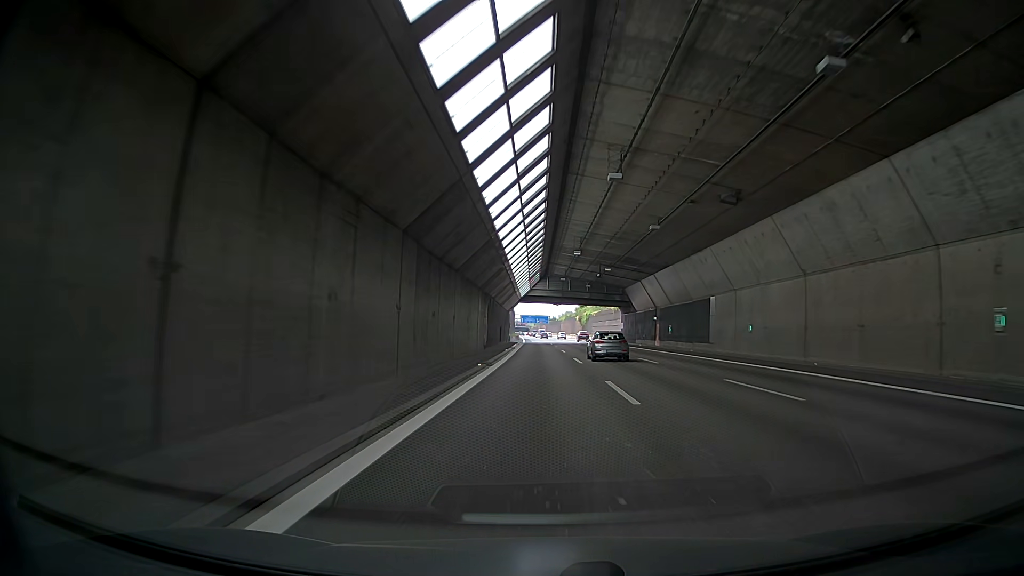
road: motorway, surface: asphalt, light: Day
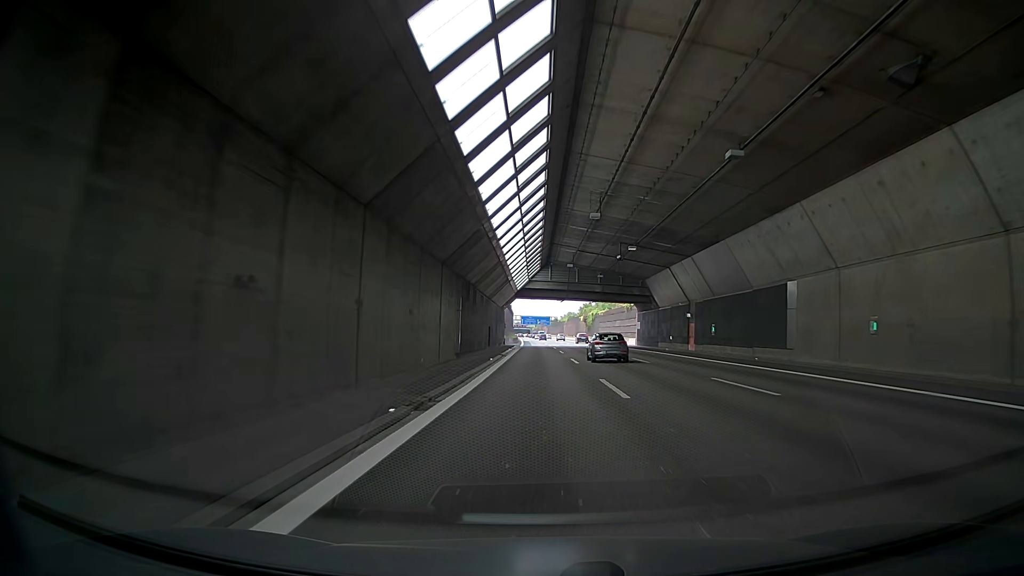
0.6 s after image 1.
(-0.2, +16.0) m; 0°
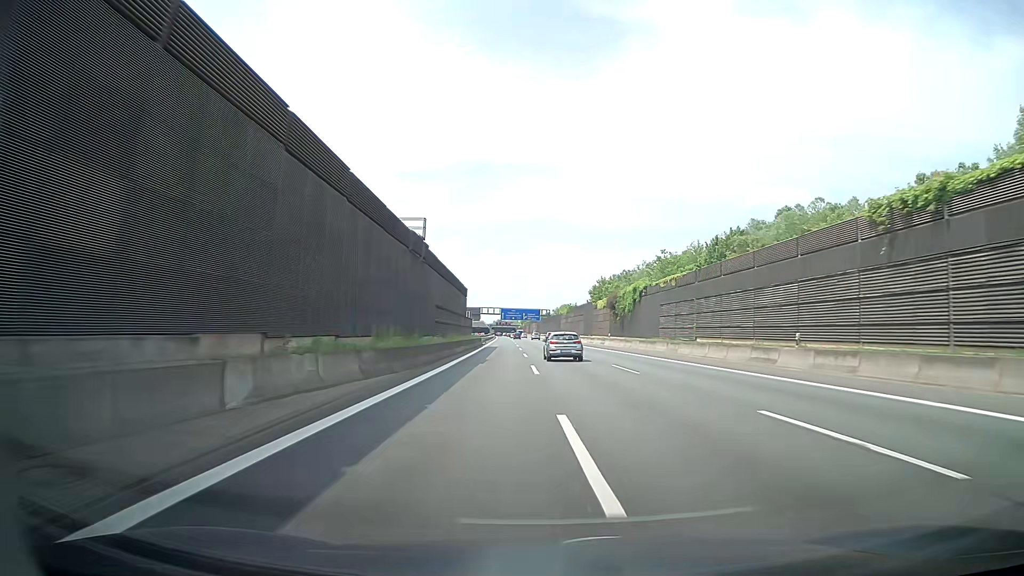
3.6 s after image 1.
(-0.3, +79.9) m; -1°
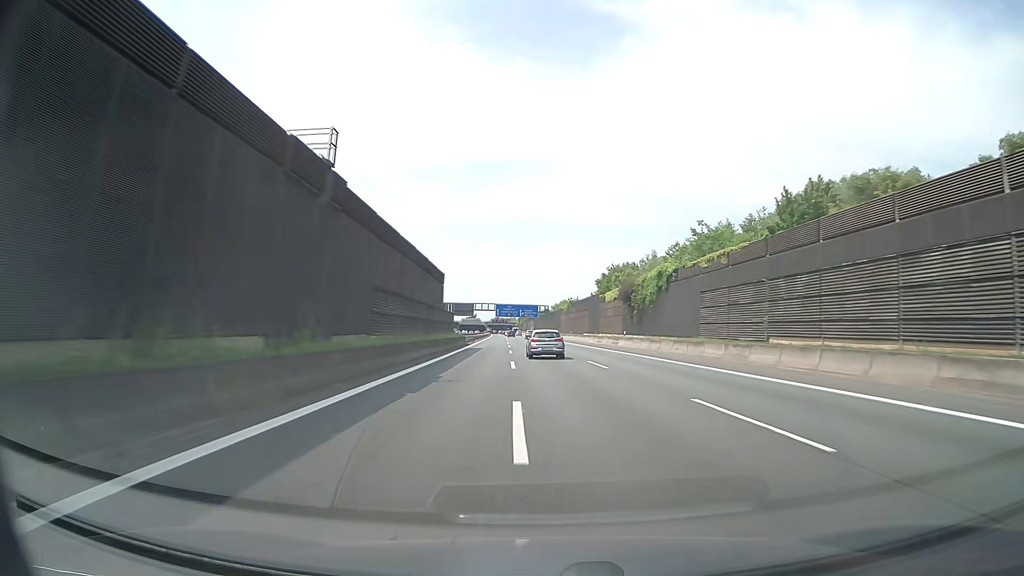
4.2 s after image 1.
(+0.2, +16.0) m; +1°
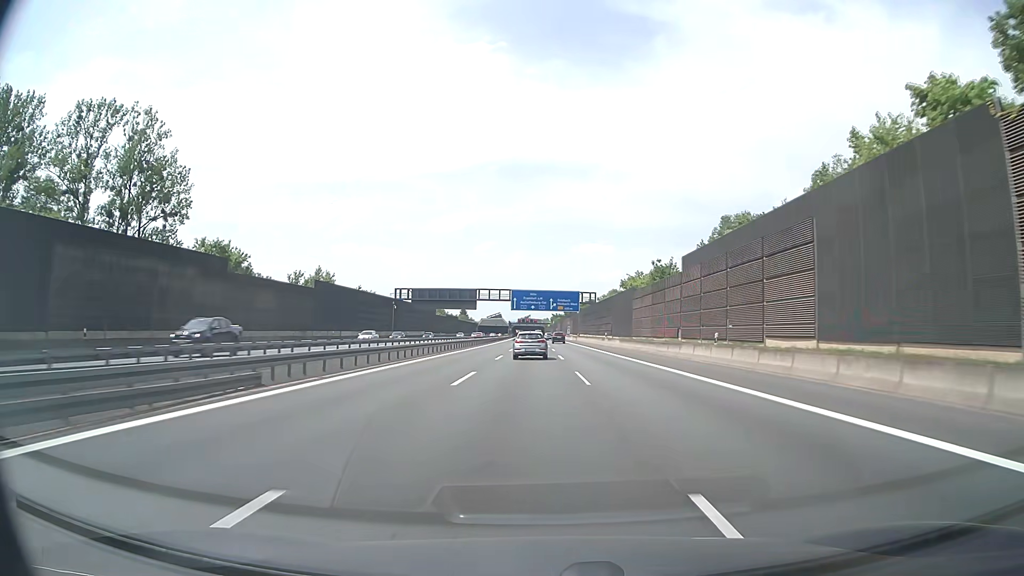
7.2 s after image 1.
(-1.8, +79.3) m; -3°
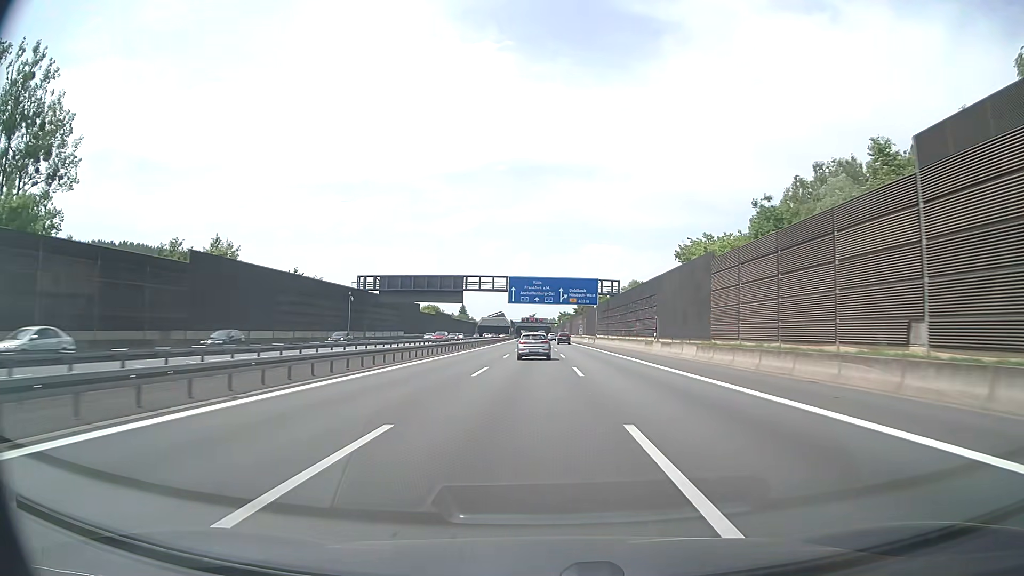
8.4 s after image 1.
(-0.2, +31.6) m; -1°
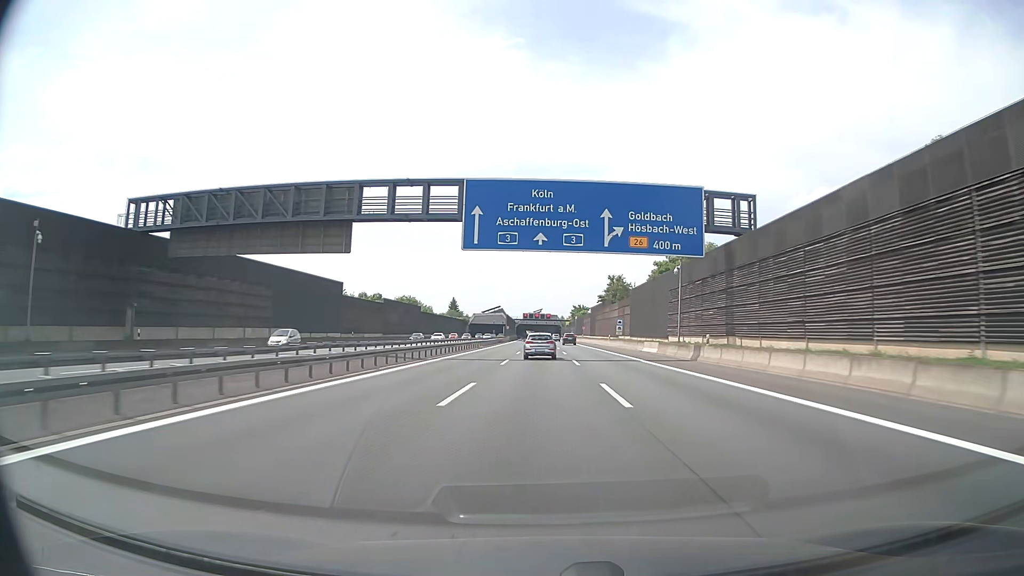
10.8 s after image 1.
(-0.4, +63.2) m; -1°
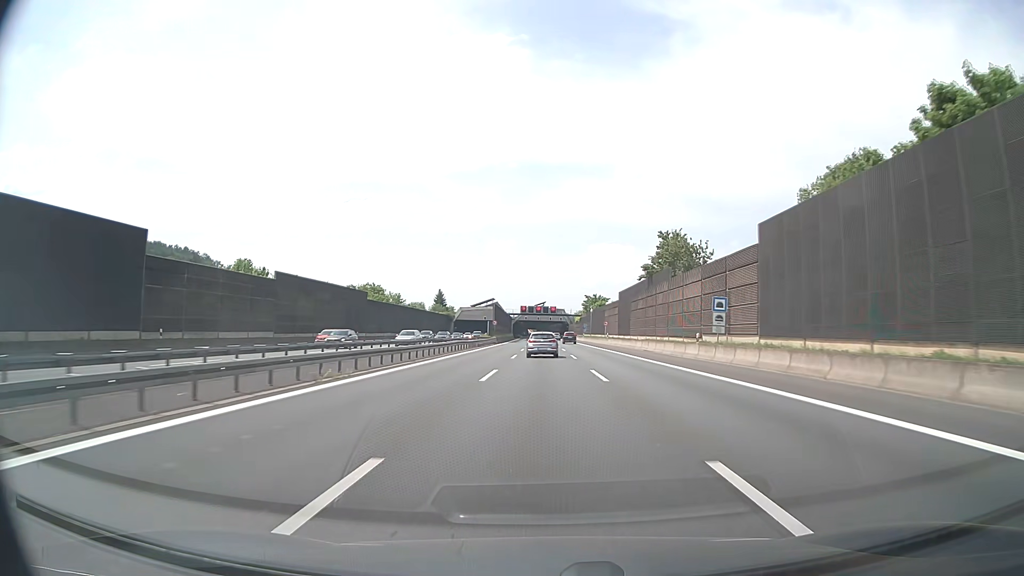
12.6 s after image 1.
(-0.2, +47.4) m; 0°
(0, +10) (0, +20) (0, +30) (0, +40) (0, +50) (0, +60) (0, +70) (0, +80) (-1, +90) (-1, +100) m
